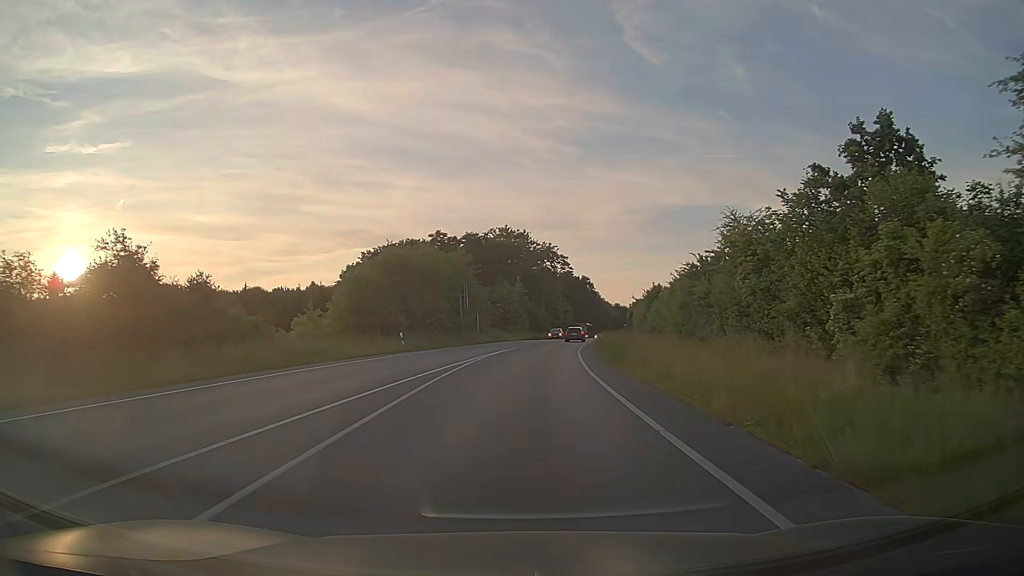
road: primary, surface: asphalt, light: Day
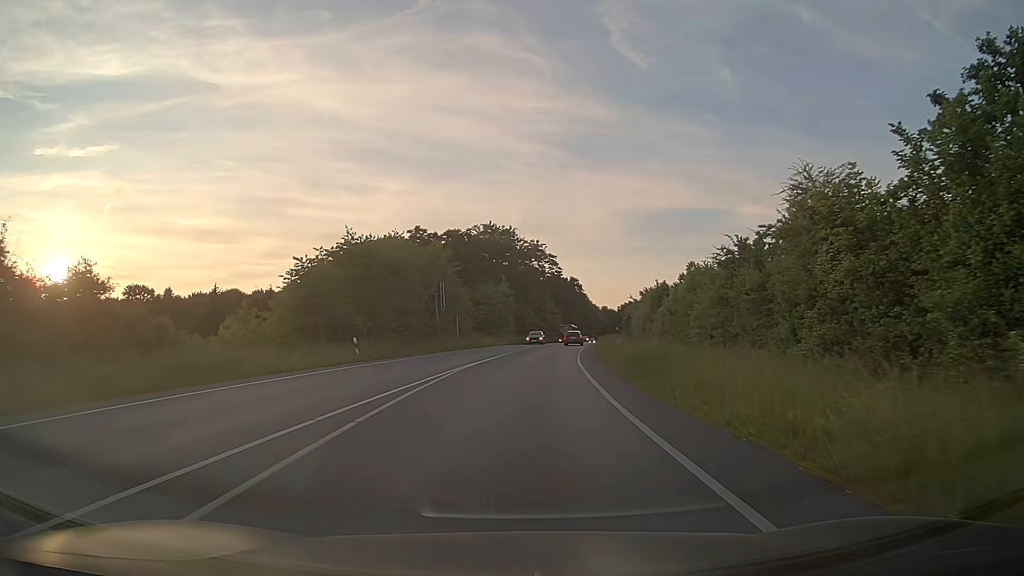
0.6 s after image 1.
(+0.1, +7.9) m; +1°
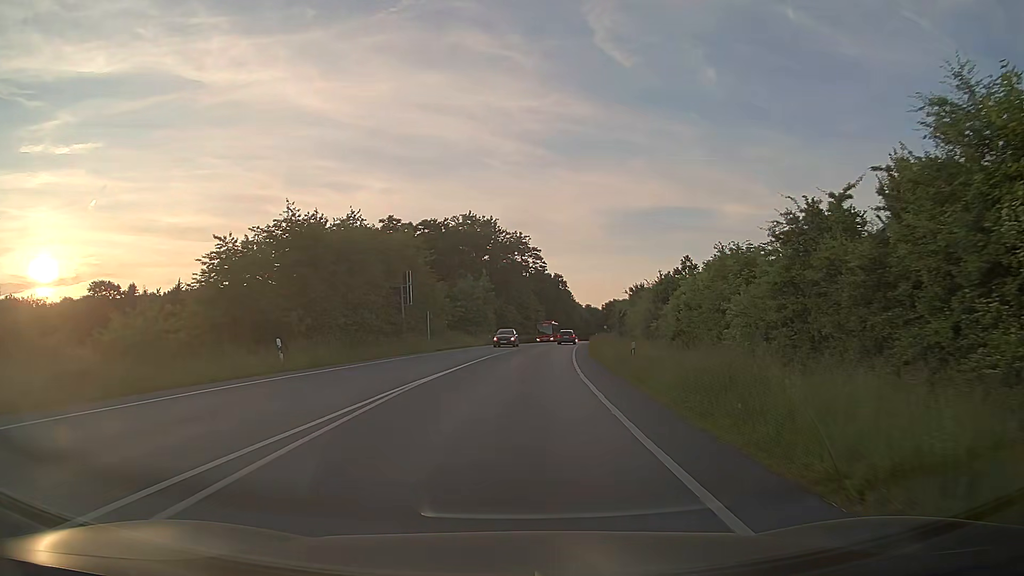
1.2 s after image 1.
(+0.1, +7.9) m; +1°
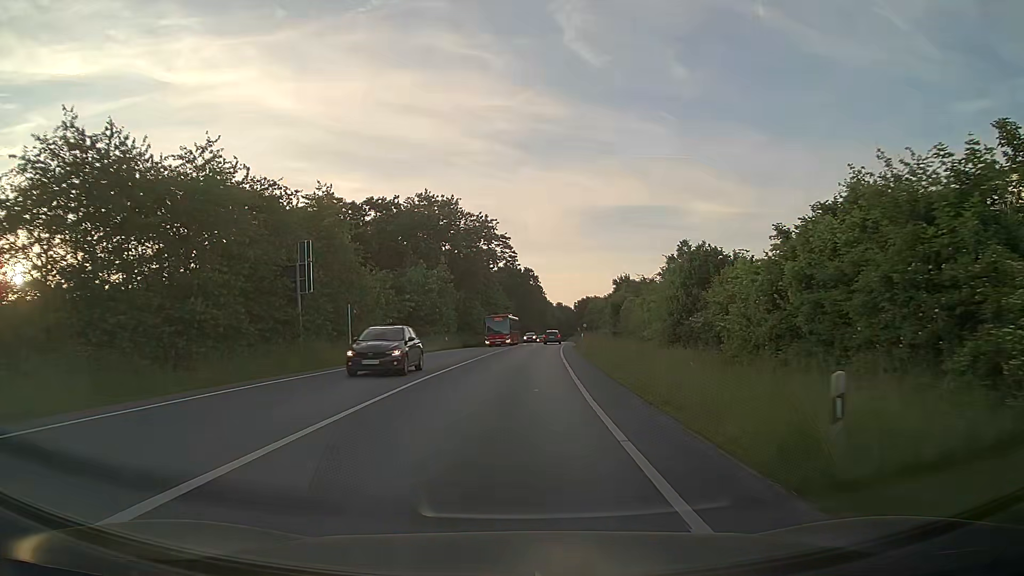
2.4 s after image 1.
(+0.4, +15.8) m; +3°
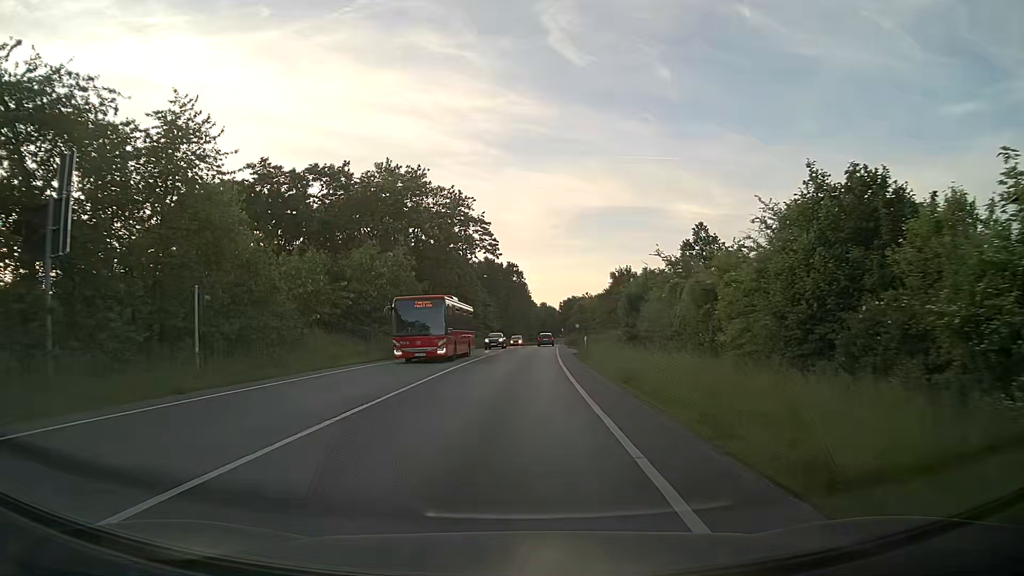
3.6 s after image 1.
(+0.2, +15.8) m; +1°
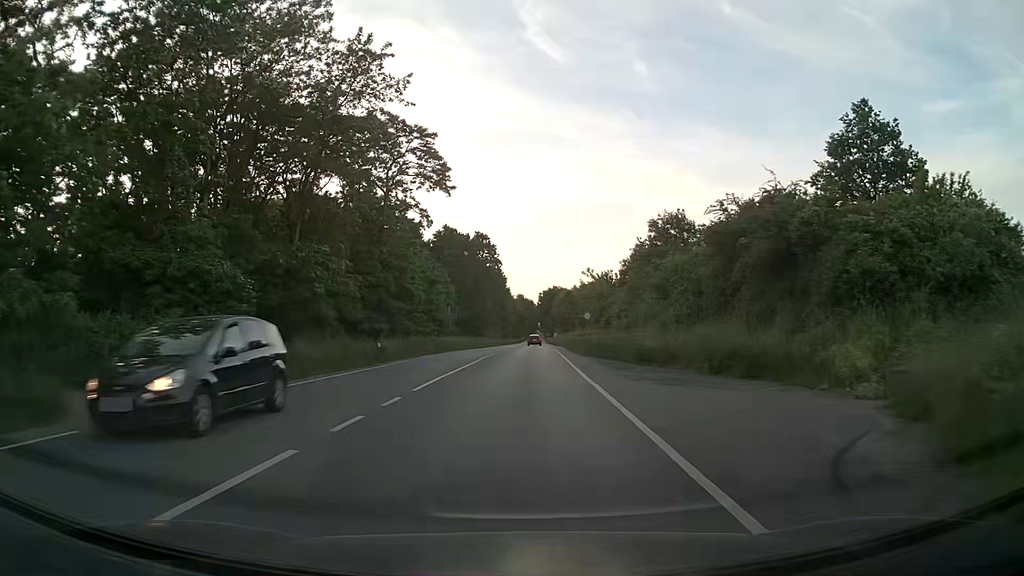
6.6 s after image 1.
(+0.7, +39.8) m; +2°
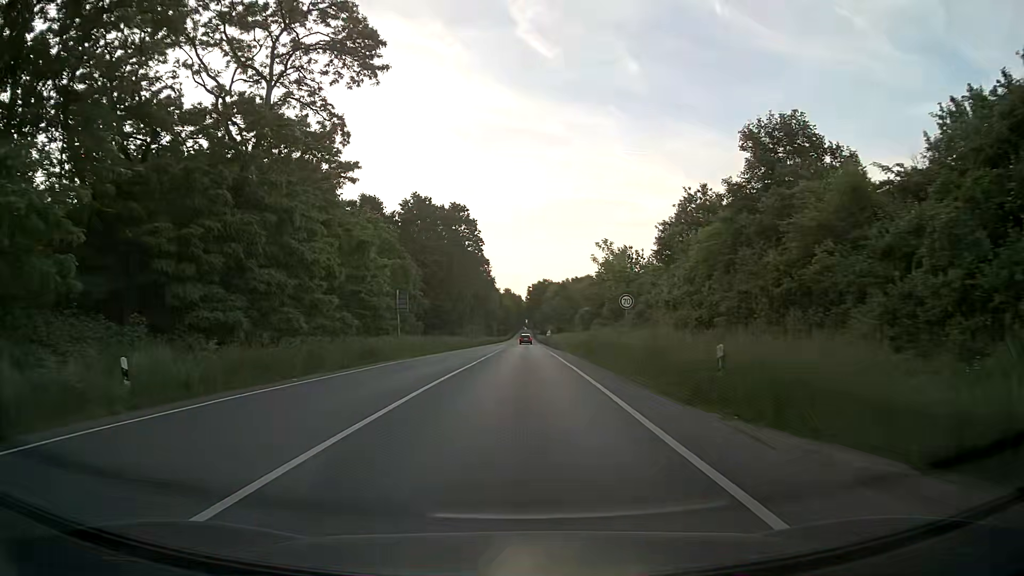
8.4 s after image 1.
(+0.2, +23.9) m; +1°
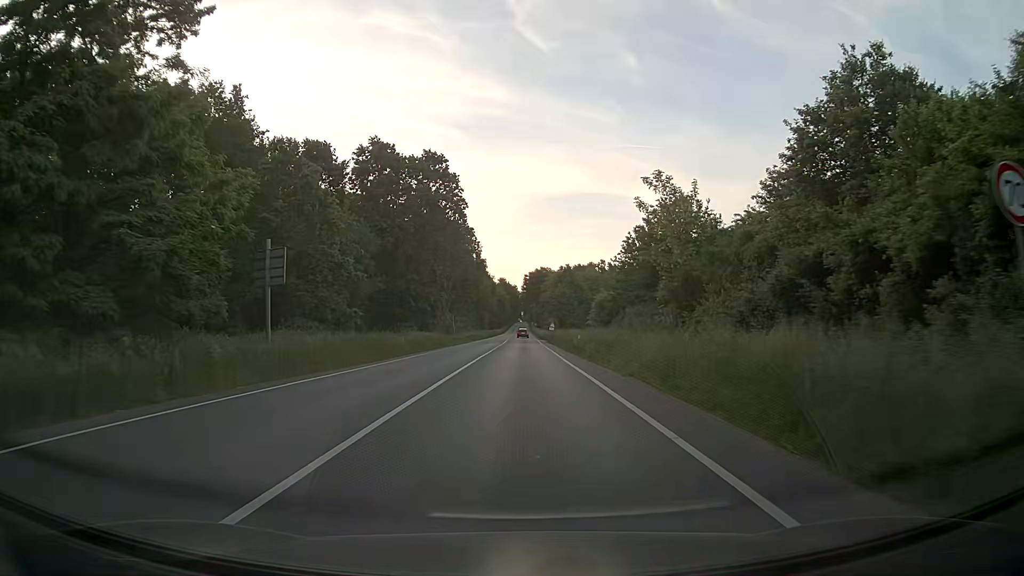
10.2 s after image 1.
(+0.2, +23.9) m; +1°
(0, +10) (0, +20) (0, +30) (0, +40) (0, +50) (0, +60) (+1, +70) (+1, +80) (+1, +90) (+1, +100) m
